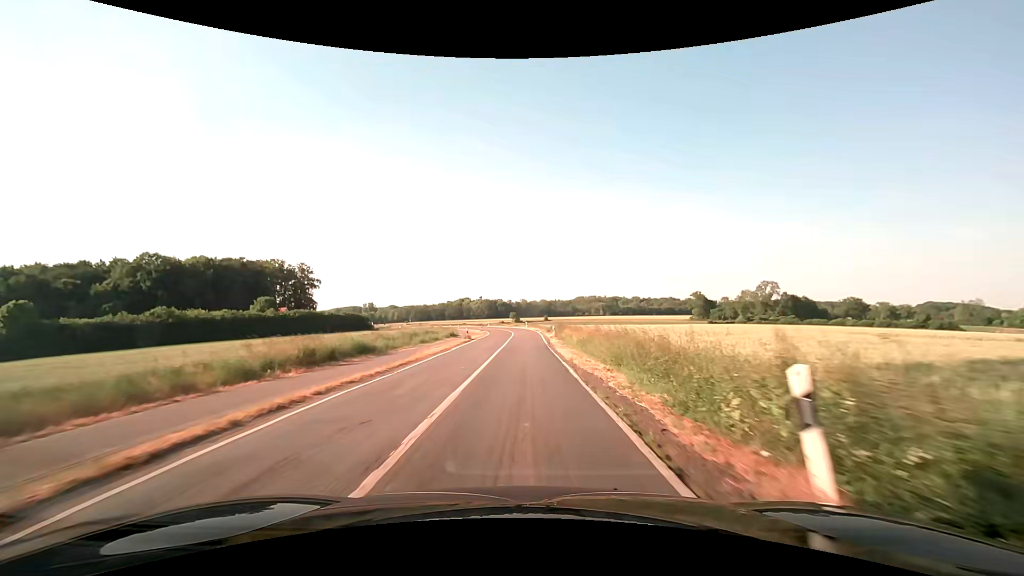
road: secondary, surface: asphalt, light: Day
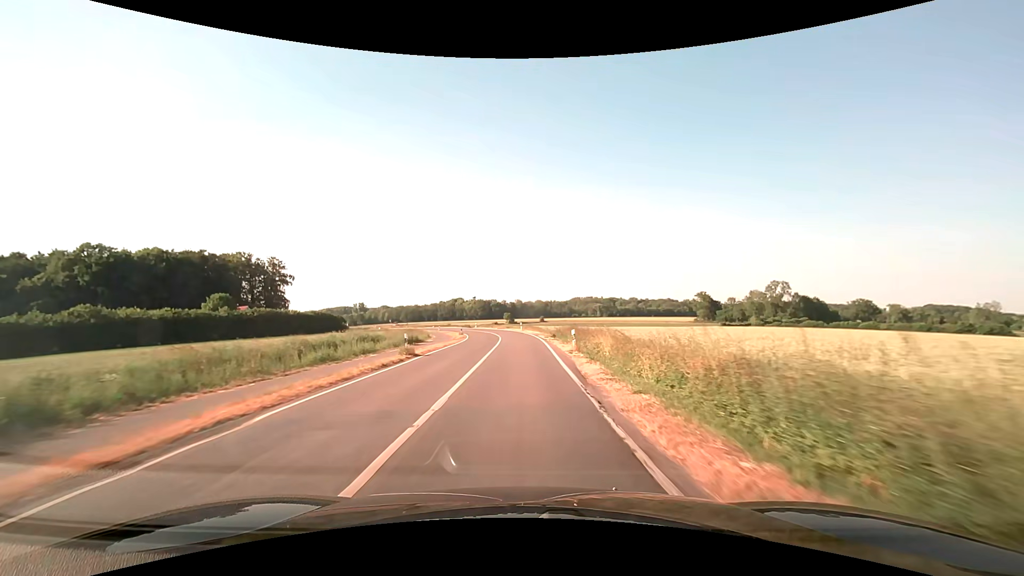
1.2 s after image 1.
(+0.1, +21.6) m; +1°
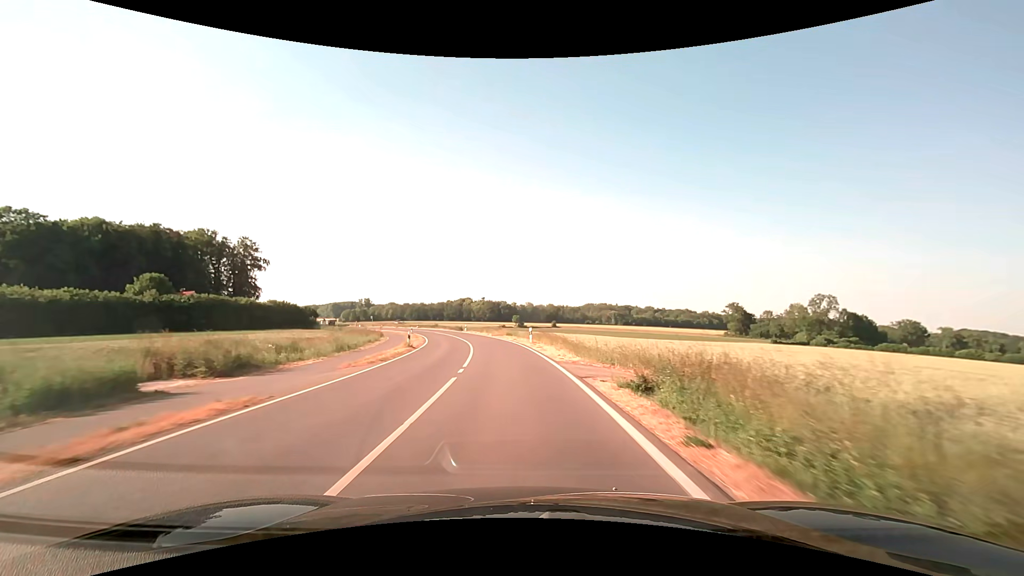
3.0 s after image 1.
(-0.2, +32.2) m; -1°
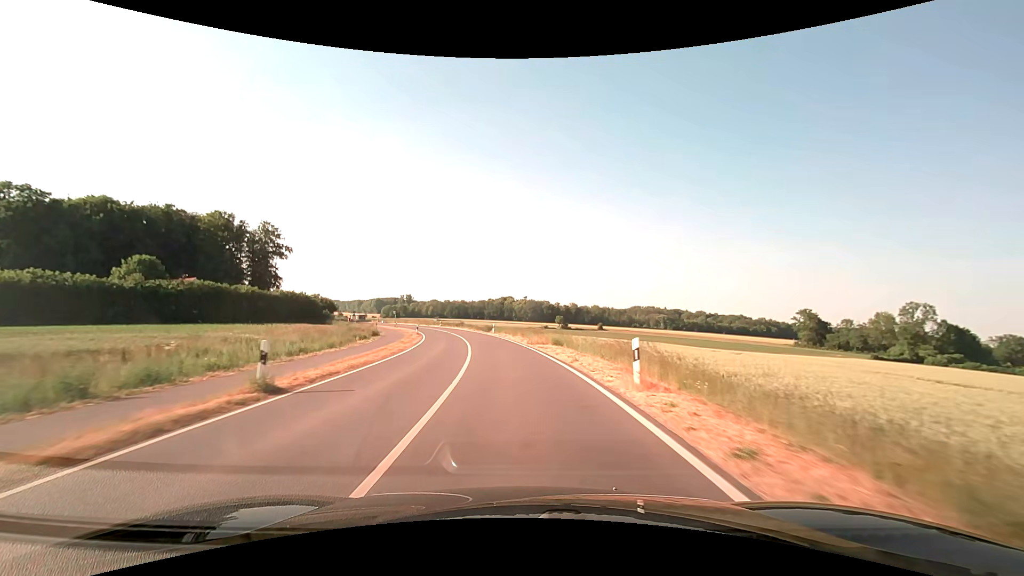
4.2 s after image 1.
(-0.8, +21.4) m; -4°
(0, +10) (-1, +20) (-2, +30) (-3, +40) (-5, +50) (-7, +59) (-10, +69) (-13, +79) (-16, +88) (-20, +97) m
